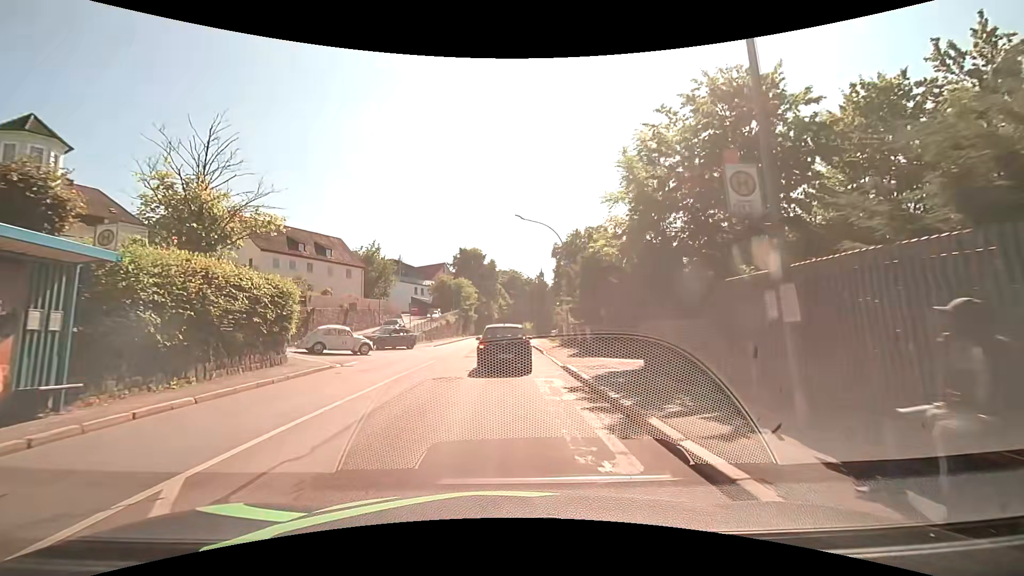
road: tertiary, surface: asphalt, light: Day
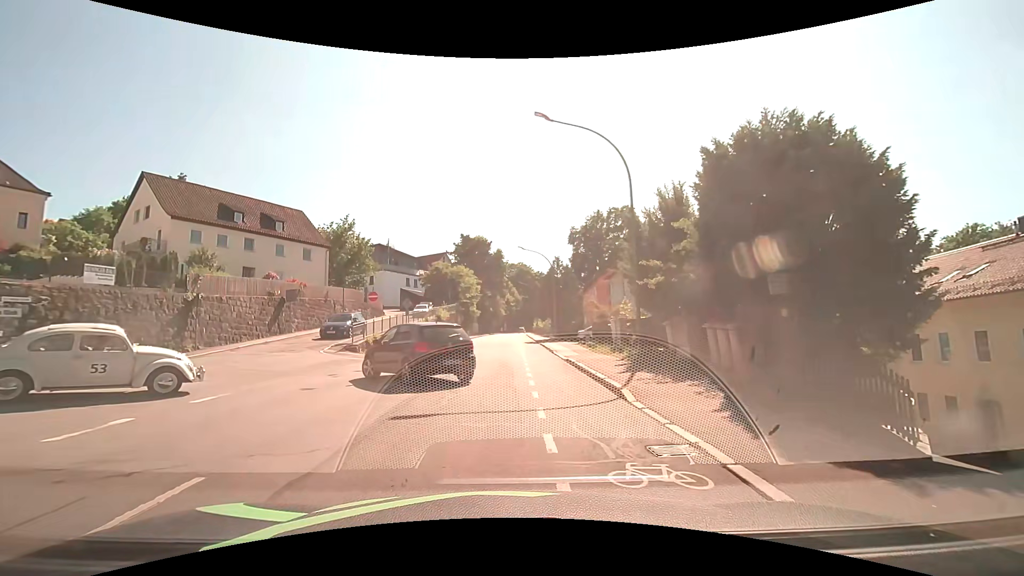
(+0.1, +16.0) m; 0°
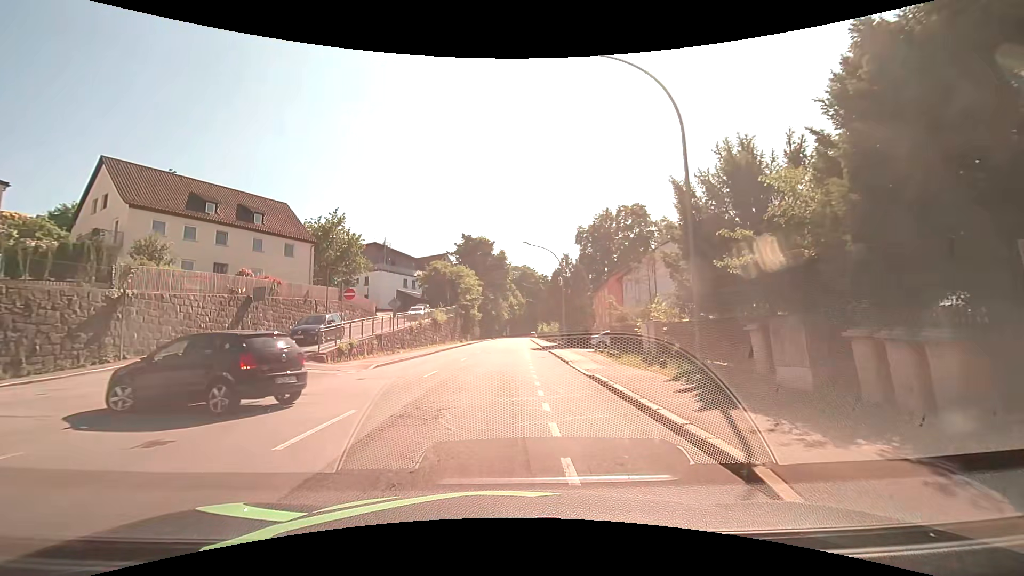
(0.0, +5.1) m; -1°
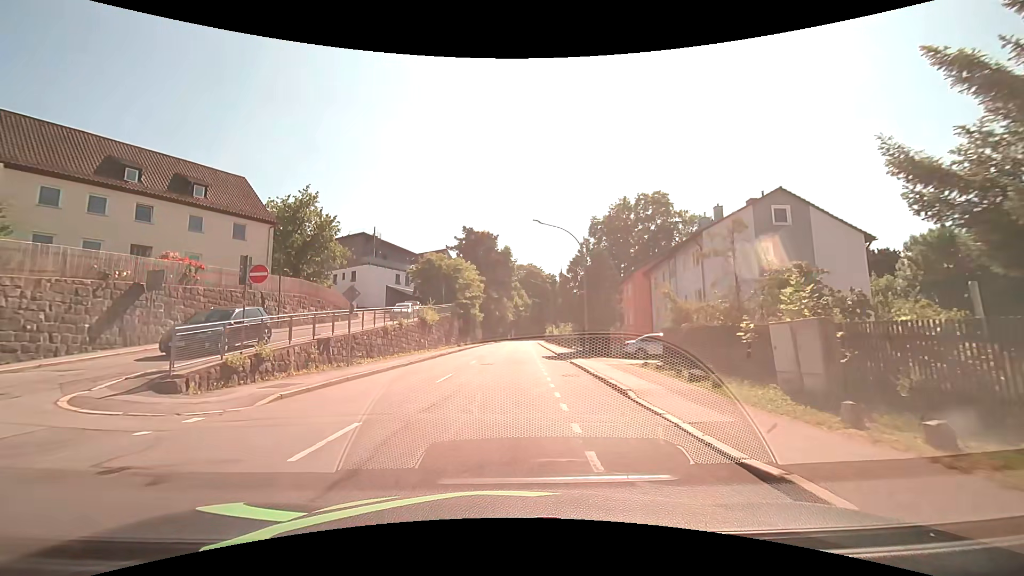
(0.0, +9.7) m; 0°
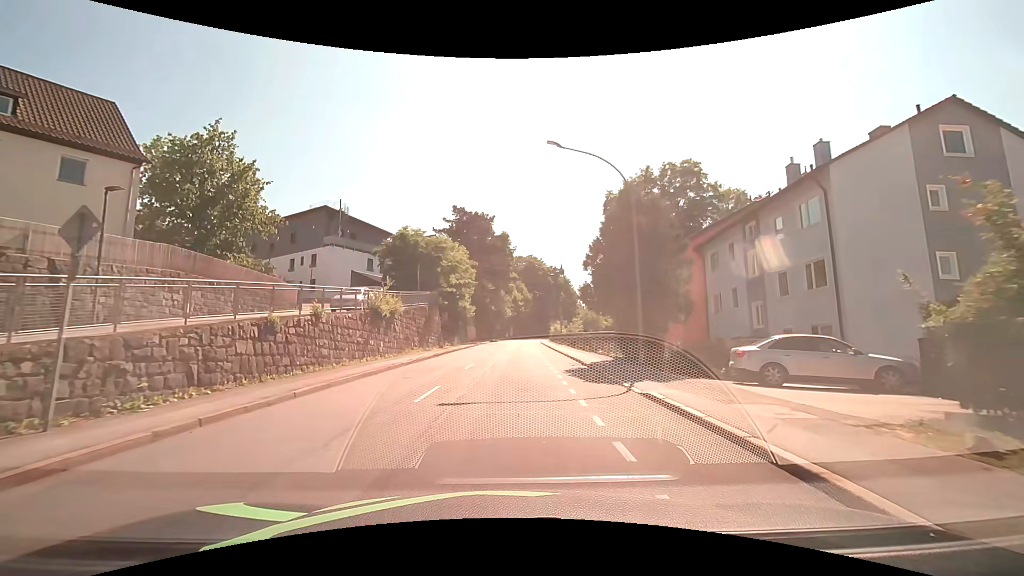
(0.0, +14.0) m; 0°
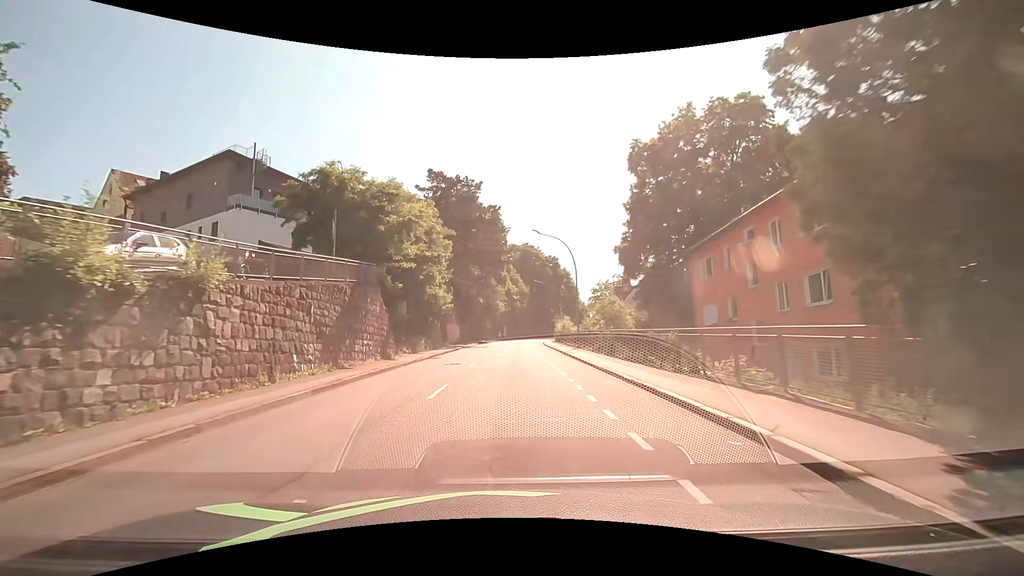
(+0.2, +17.9) m; 0°
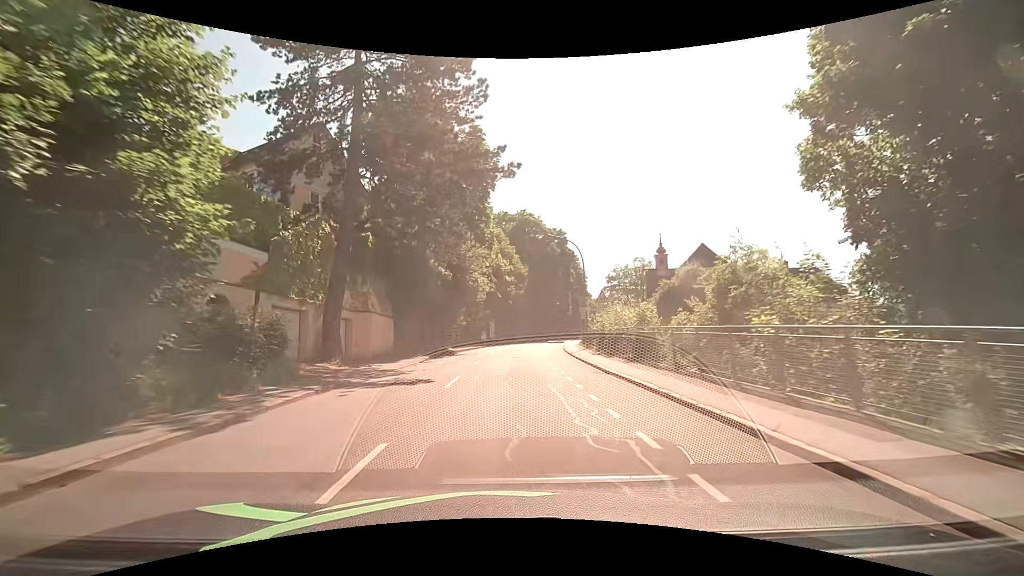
(+0.6, +34.1) m; +2°
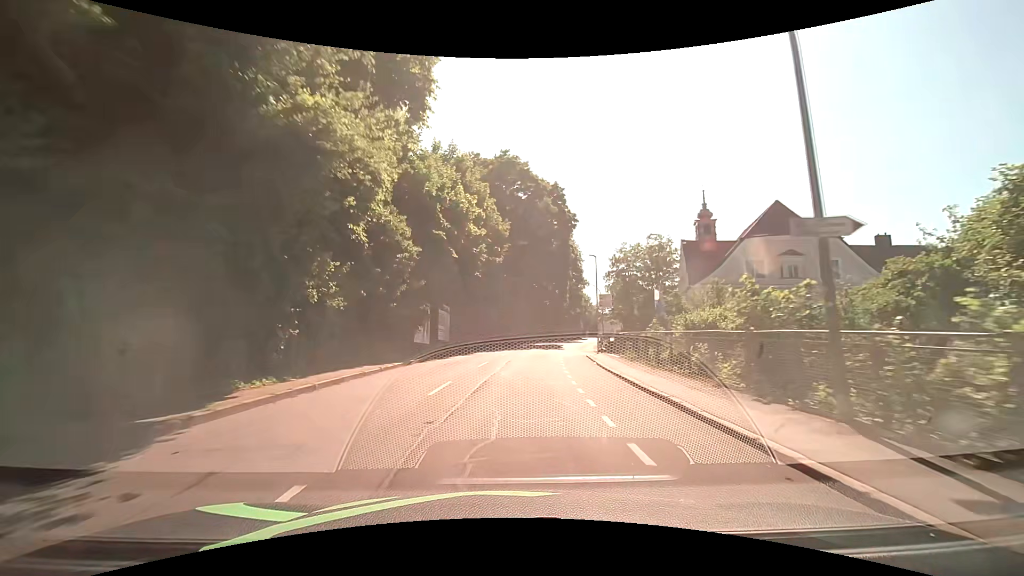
(+0.4, +29.0) m; +3°
(0, +10) (0, +20) (+1, +30) (+2, +40) (+4, +50) (+5, +60) (+7, +69) (+10, +79) (+13, +89) (+16, +98) m
